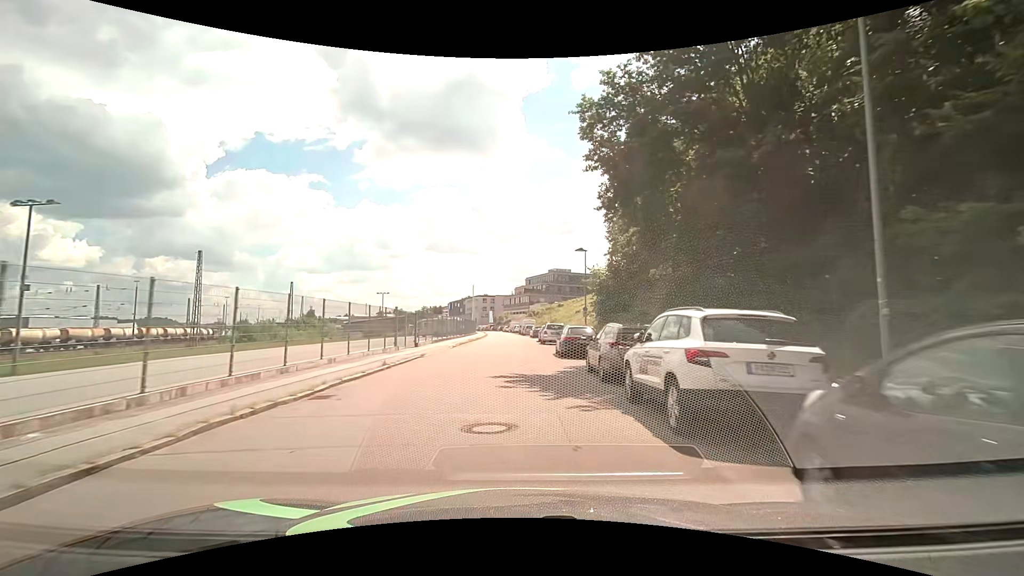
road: residential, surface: asphalt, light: Day
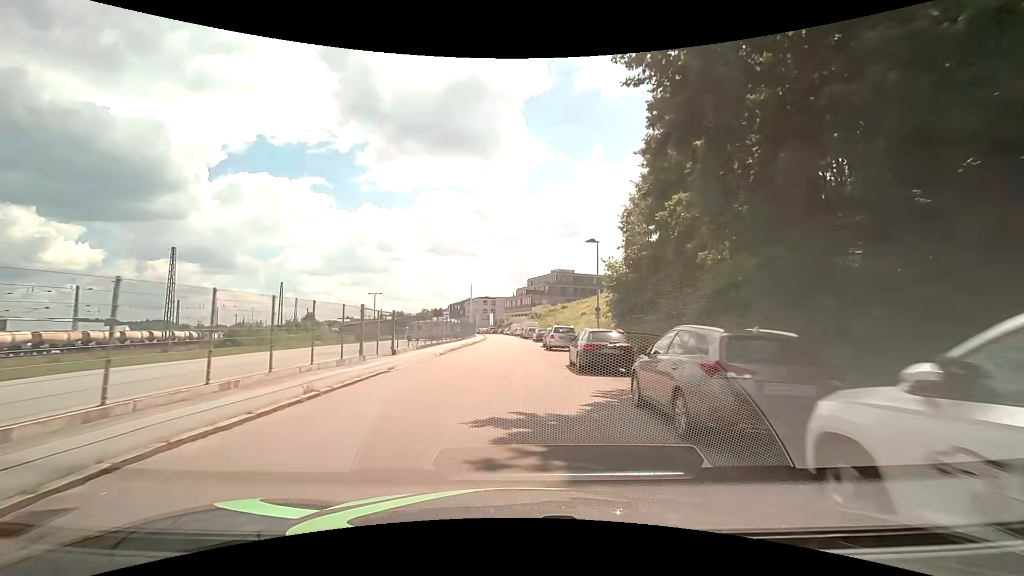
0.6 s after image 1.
(0.0, +5.9) m; 0°
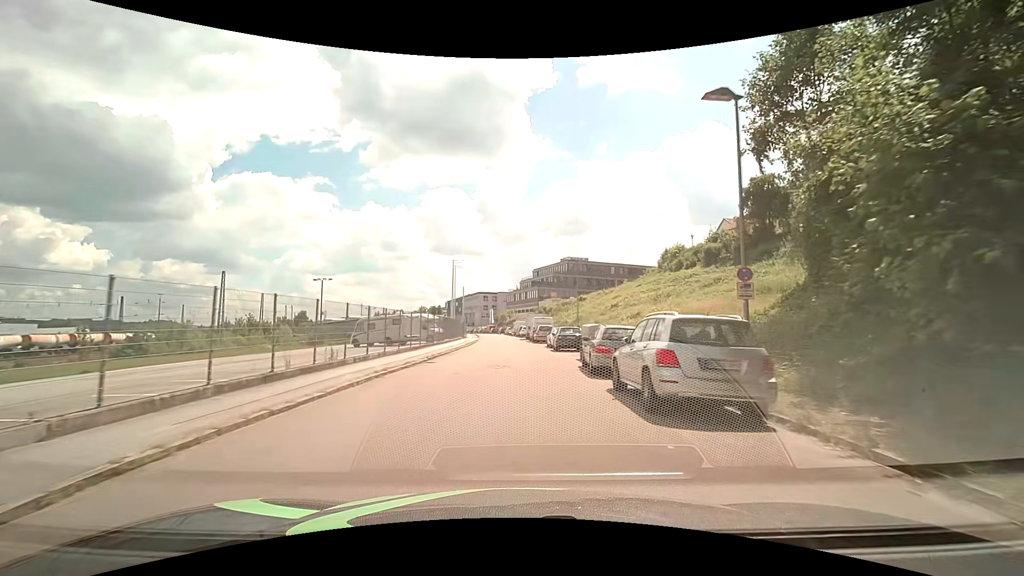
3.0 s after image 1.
(0.0, +23.8) m; 0°
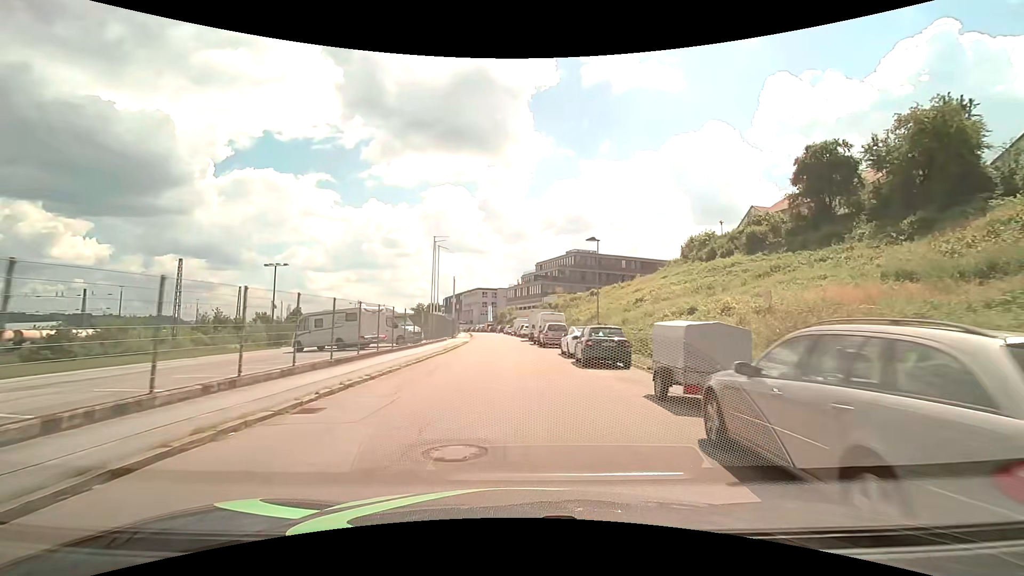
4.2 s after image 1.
(0.0, +11.8) m; 0°
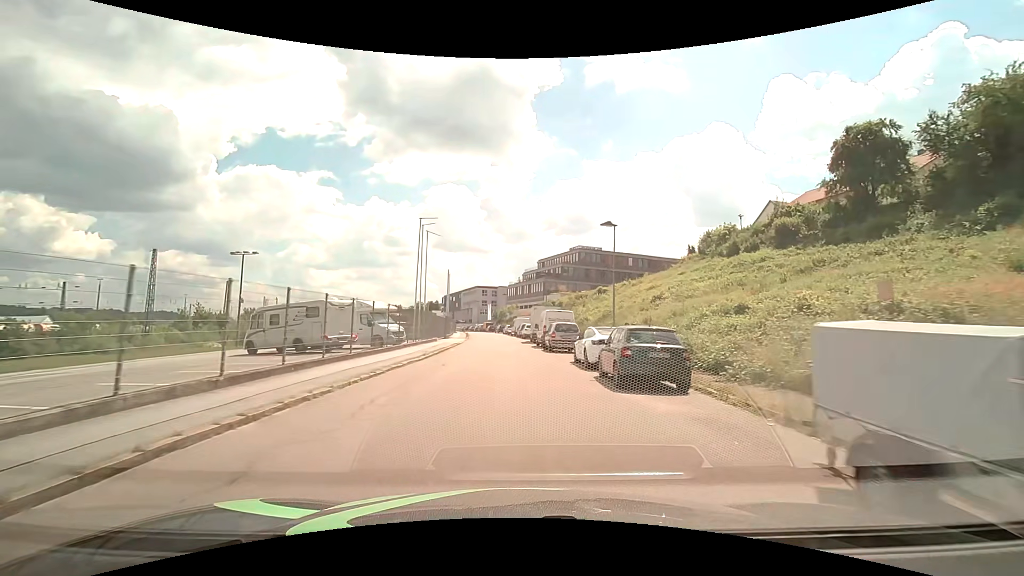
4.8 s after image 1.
(0.0, +5.9) m; 0°
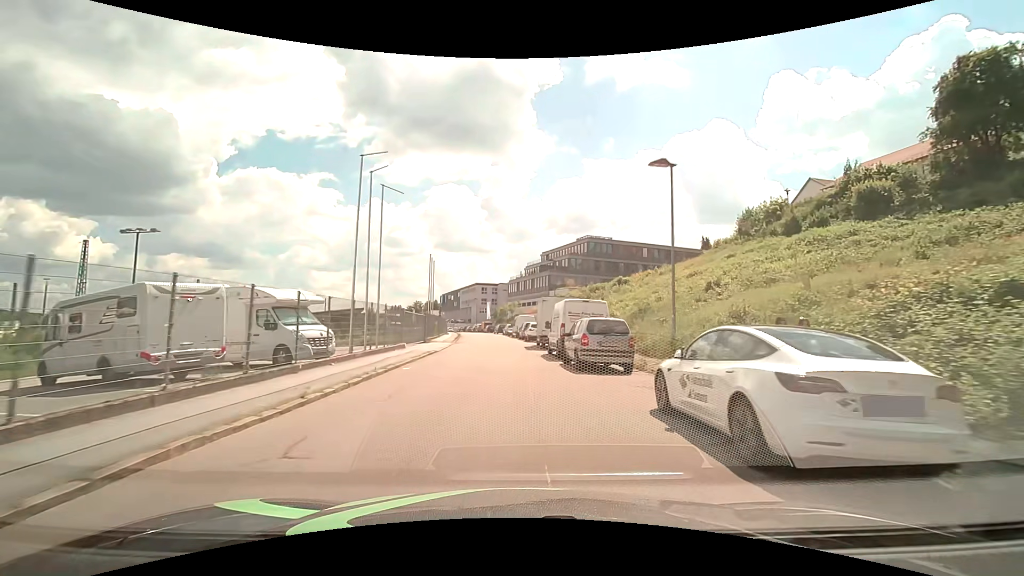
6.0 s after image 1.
(+0.1, +11.8) m; 0°
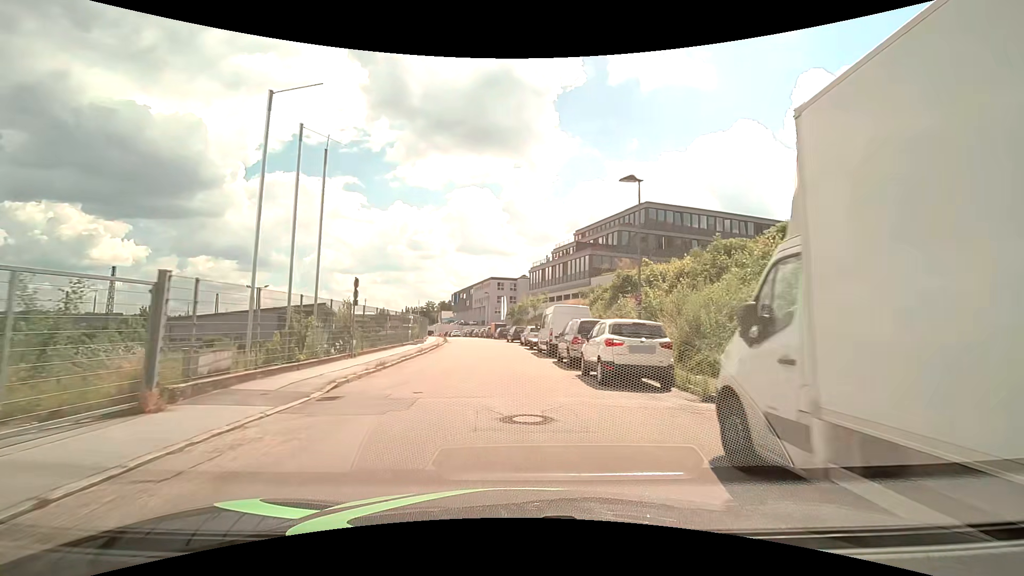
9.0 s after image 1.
(-0.6, +30.1) m; -3°
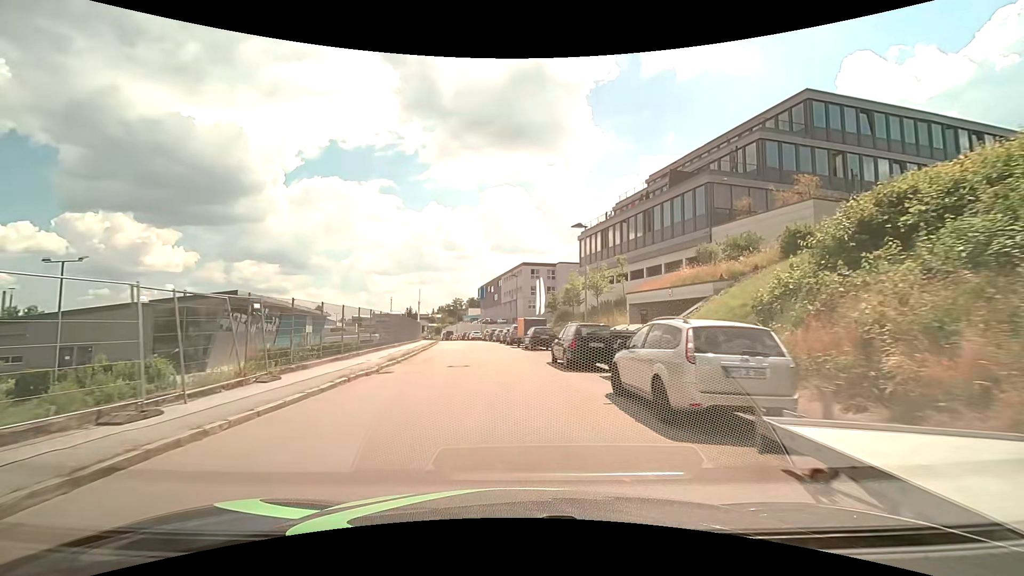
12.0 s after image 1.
(-0.6, +30.3) m; -4°
(0, +10) (-1, +20) (-1, +30) (-3, +40) (-4, +50) (-6, +60) (-7, +69) (-9, +79) (-12, +89) (-14, +99) m
